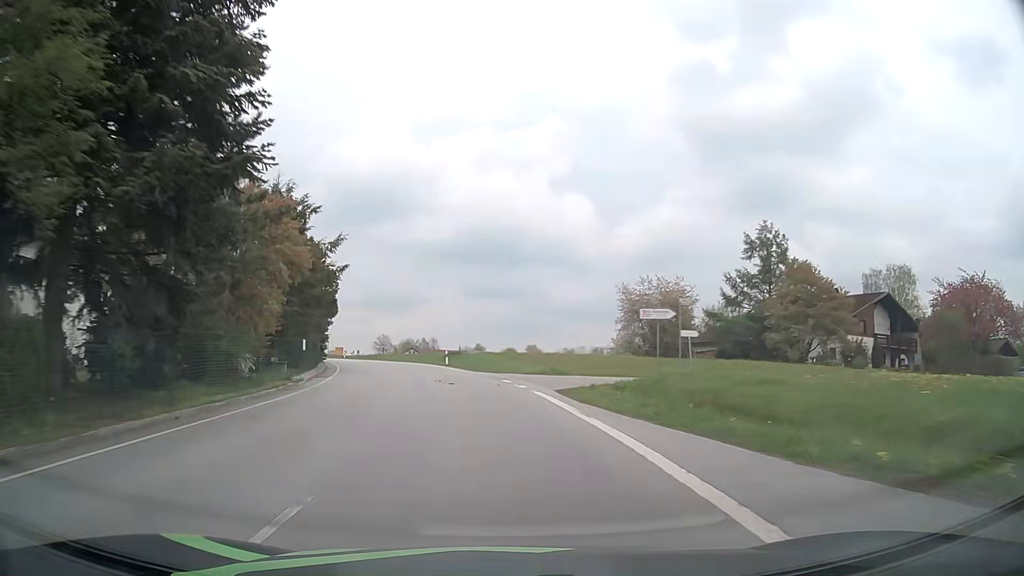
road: secondary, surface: asphalt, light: Day
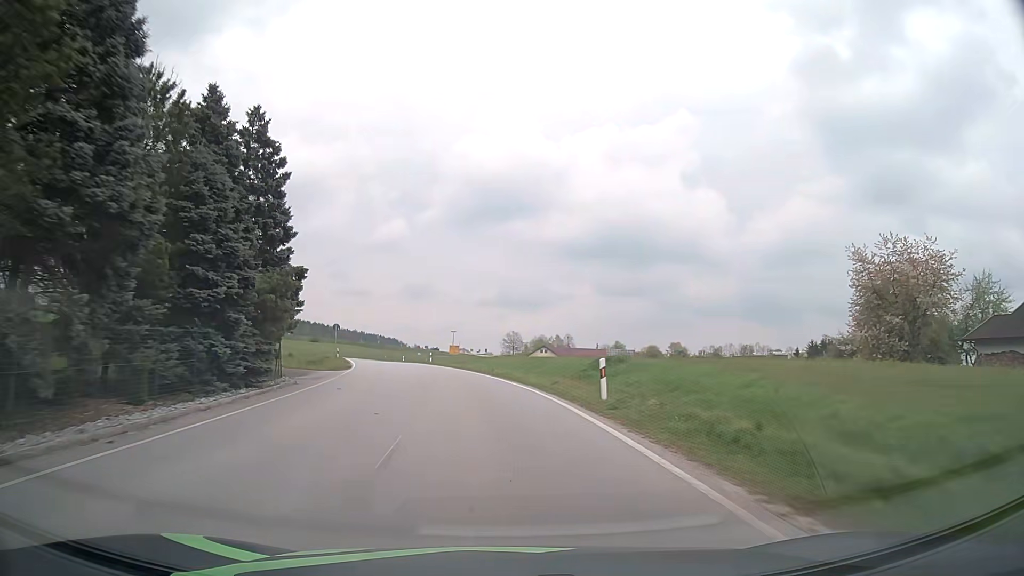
(-3.0, +32.0) m; -11°
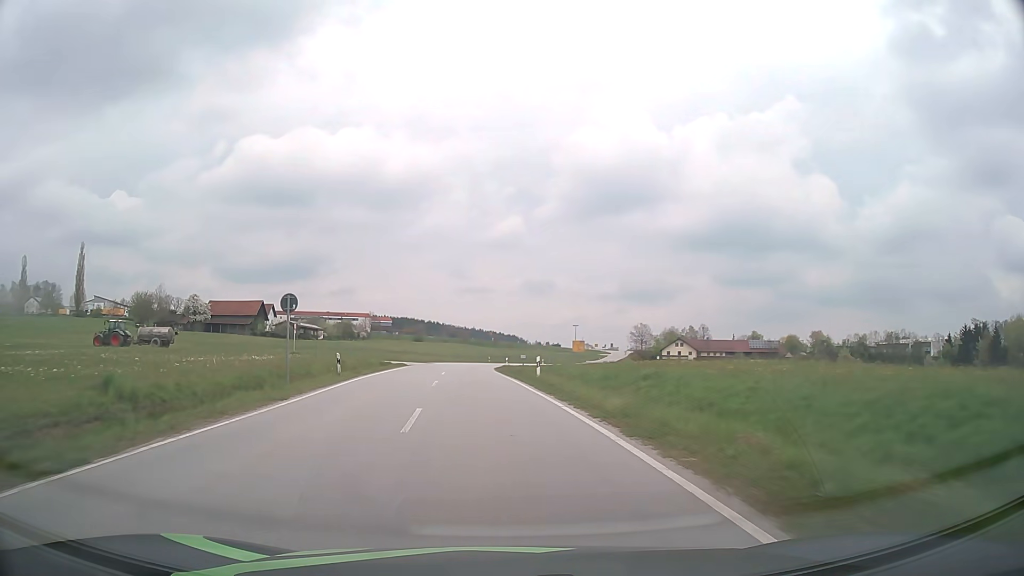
(-2.9, +32.1) m; -10°
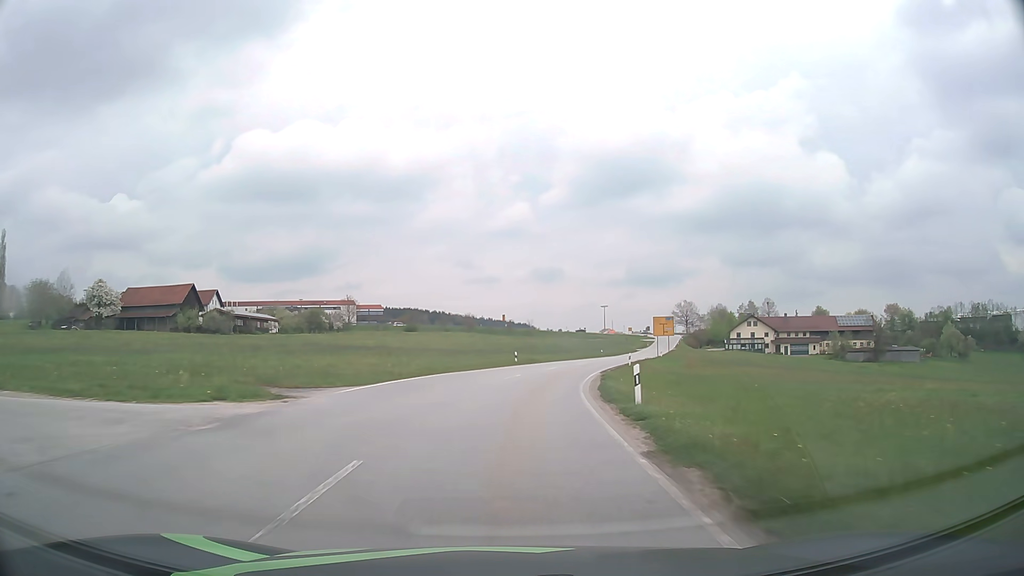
(-3.0, +54.9) m; -1°
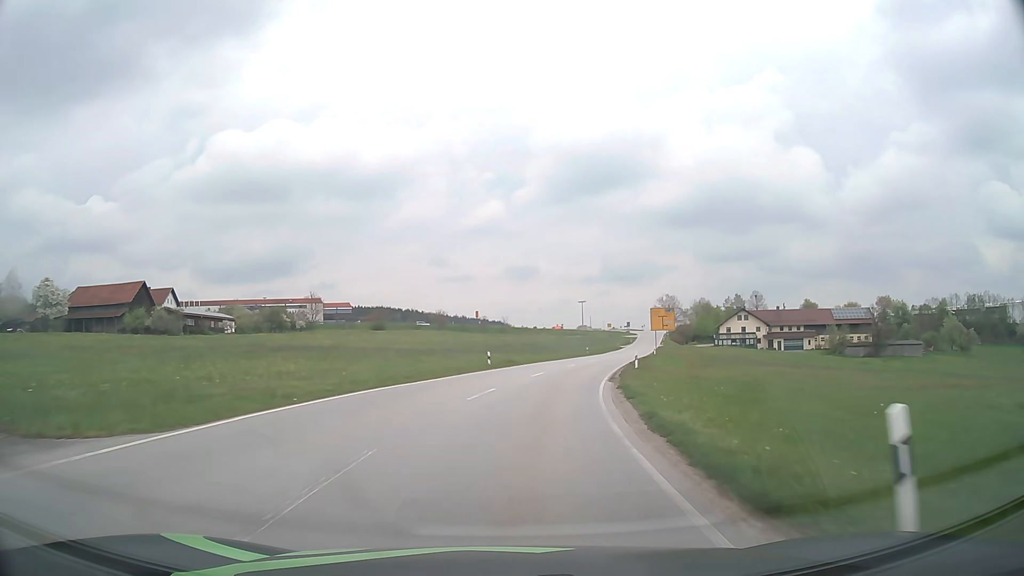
(+0.2, +11.2) m; +2°
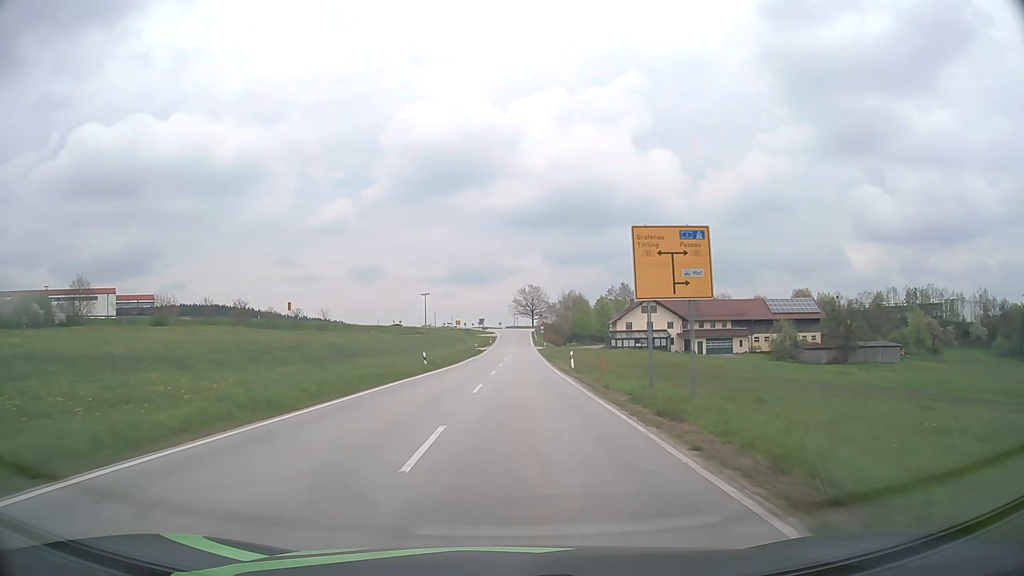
(+5.6, +45.1) m; +13°
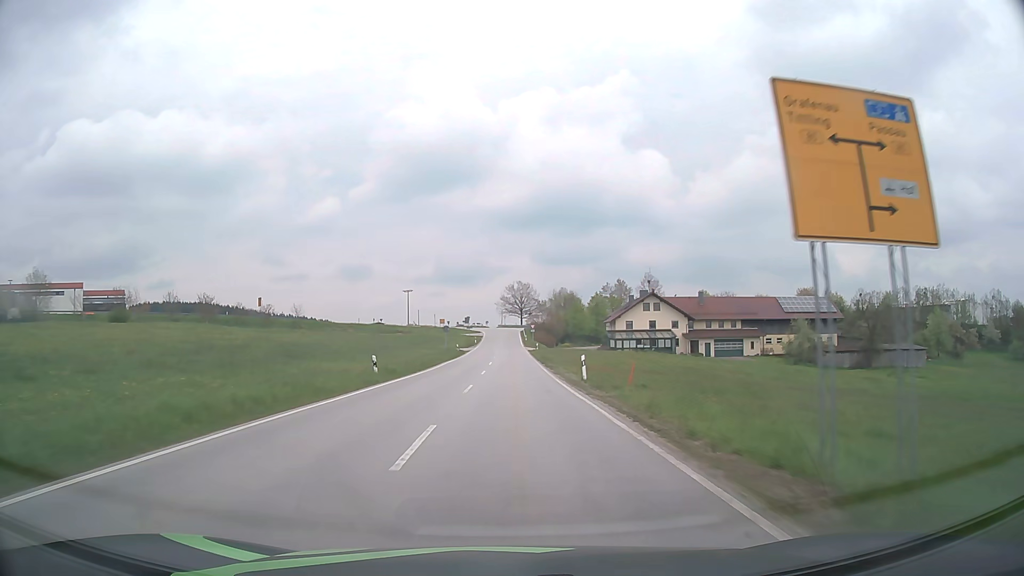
(+0.1, +11.6) m; +1°
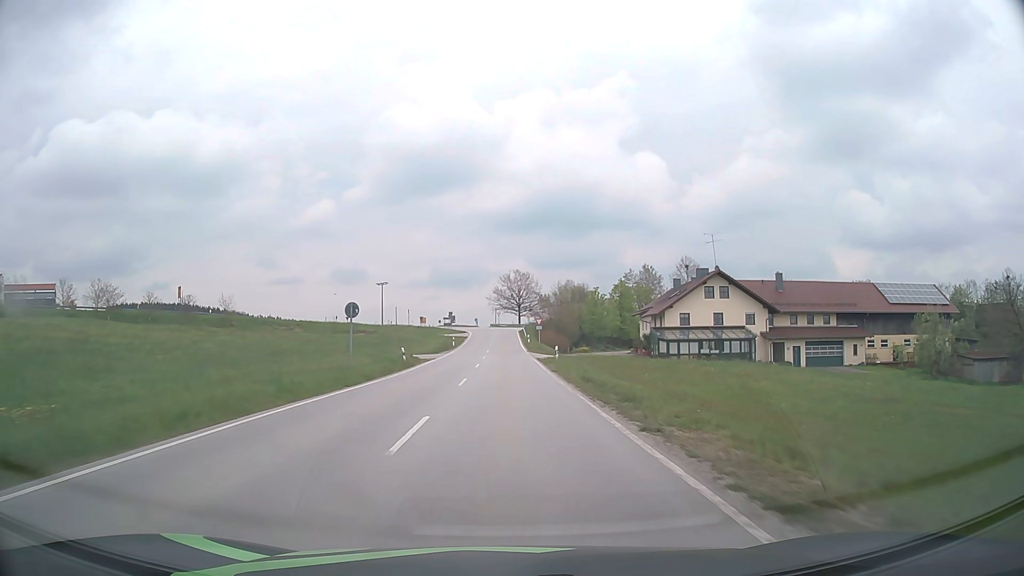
(+0.3, +35.5) m; 0°
(0, +10) (0, +20) (0, +30) (0, +40) (0, +50) (0, +60) (0, +70) (0, +80) (0, +90) (-1, +100) m
